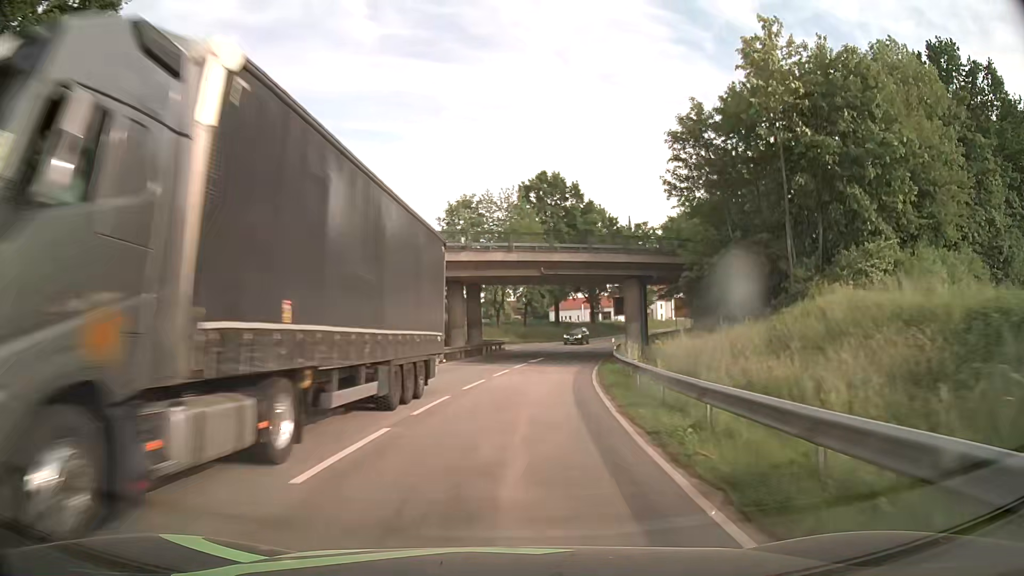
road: tertiary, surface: asphalt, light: Day
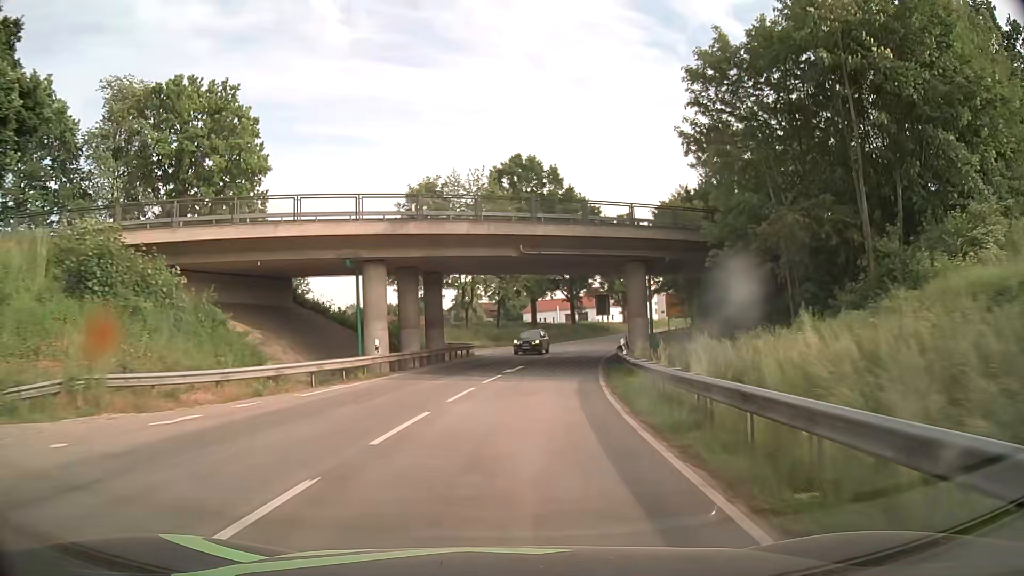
(+0.2, +9.8) m; +2°
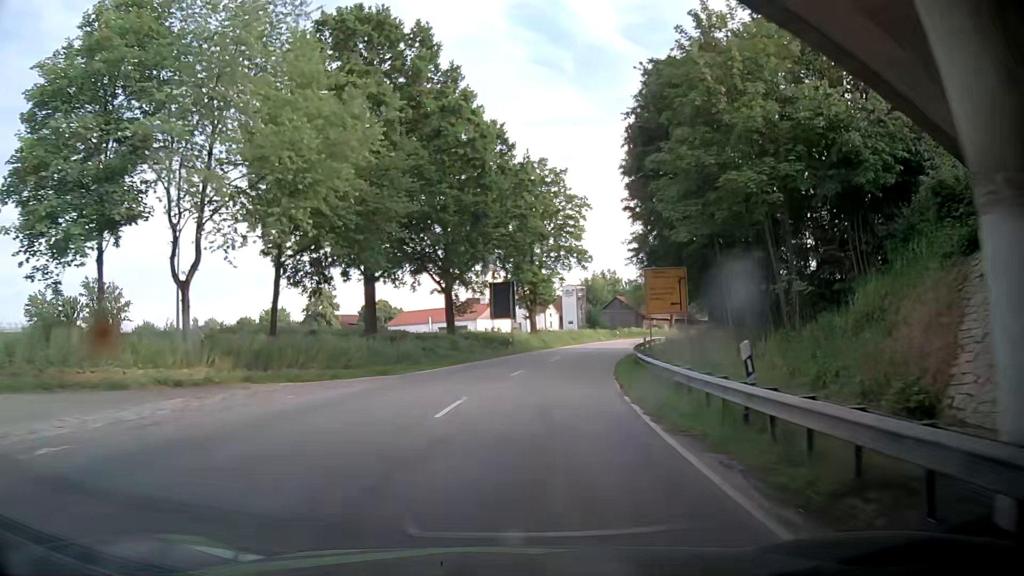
(+3.8, +39.7) m; +7°
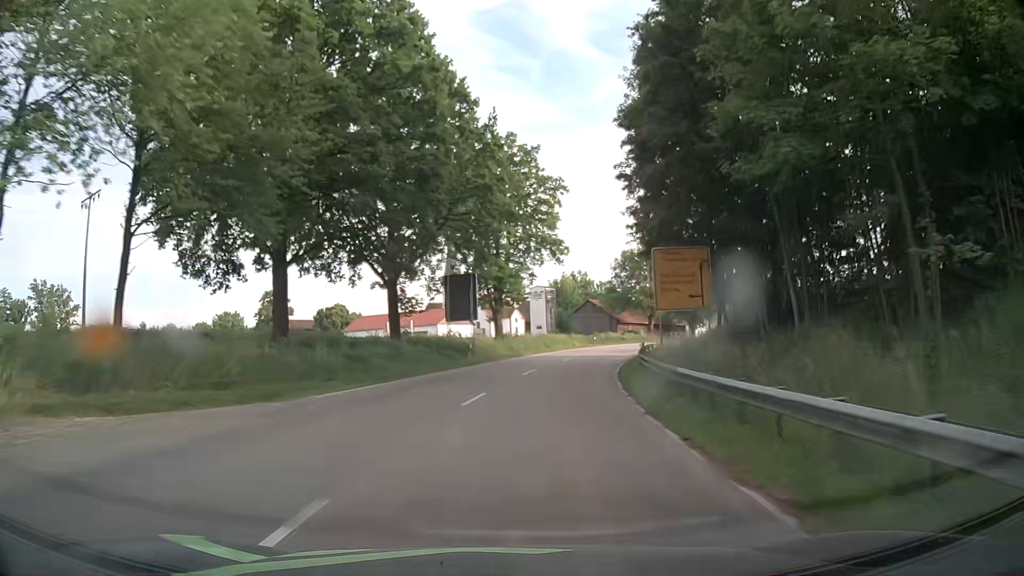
(+0.4, +10.1) m; +6°
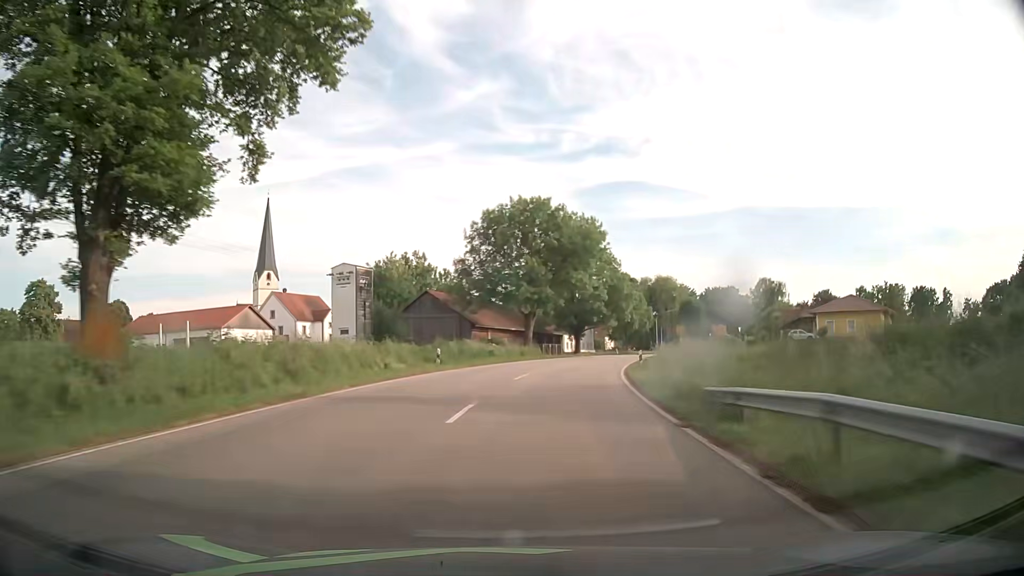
(+5.3, +40.3) m; +15°
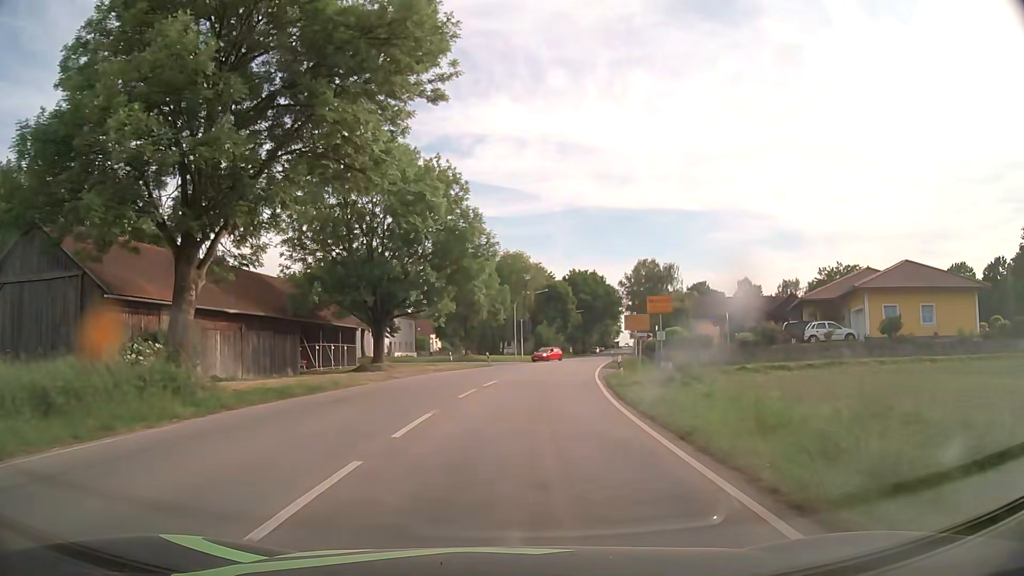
(+6.1, +43.4) m; +15°
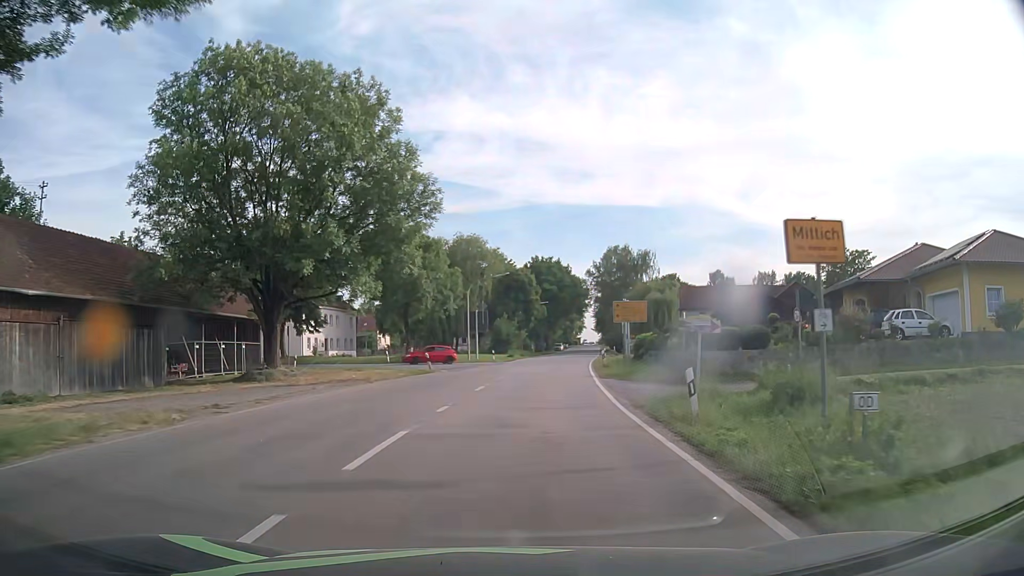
(+0.4, +14.2) m; +4°
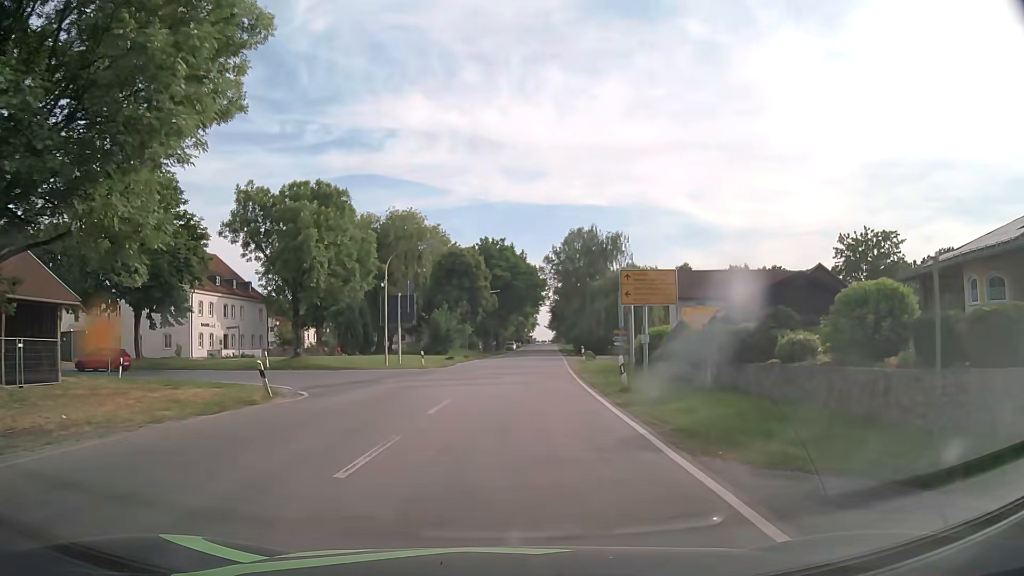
(+0.6, +18.1) m; +4°
(0, +10) (0, +20) (-4, +29) (-12, +33) (-22, +35) (-32, +36) (-42, +37) (-52, +38) (-62, +39) (-72, +39) m
